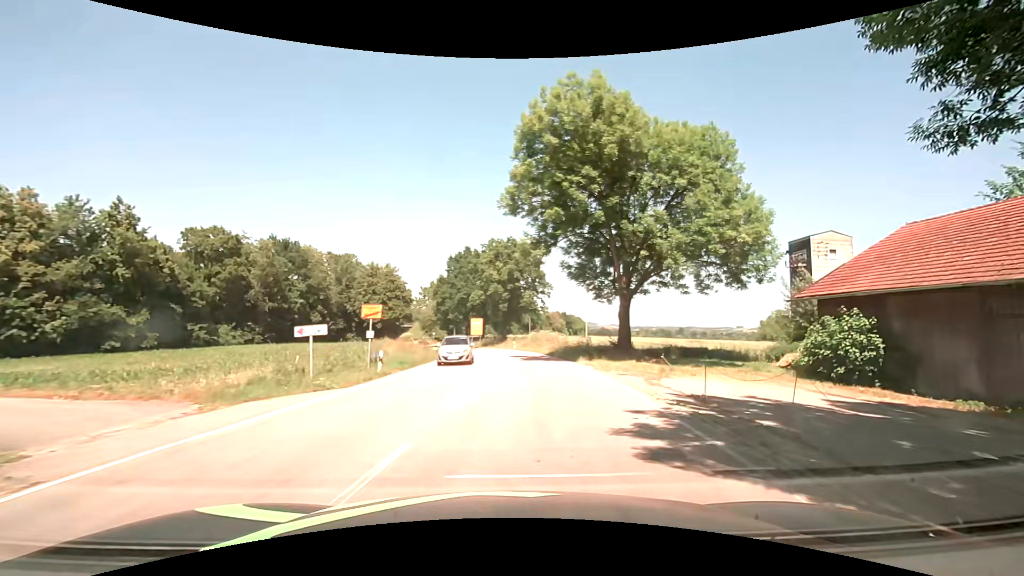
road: tertiary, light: Day
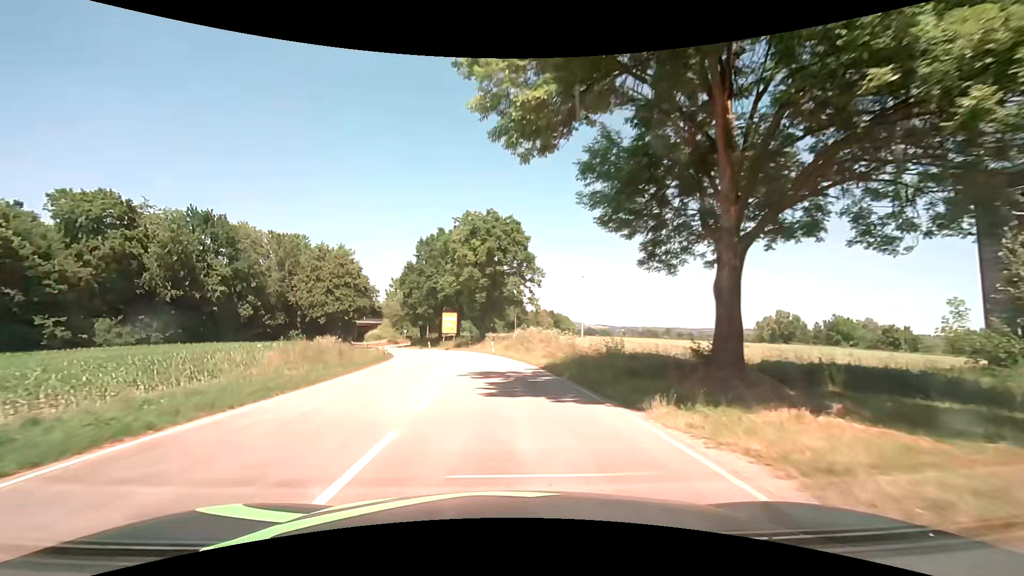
(+1.5, +18.0) m; +3°
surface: asphalt
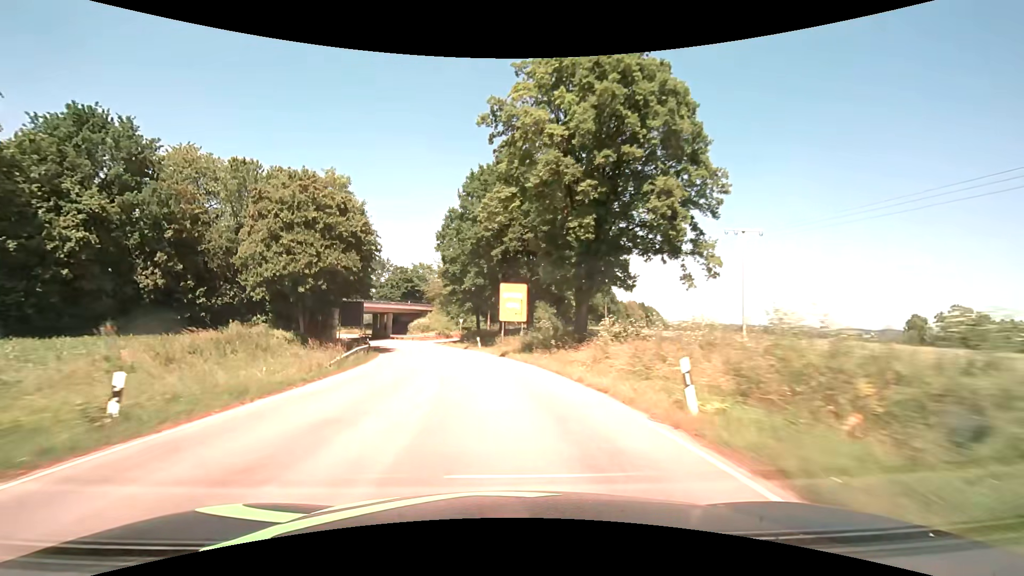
(-2.6, +36.6) m; -9°
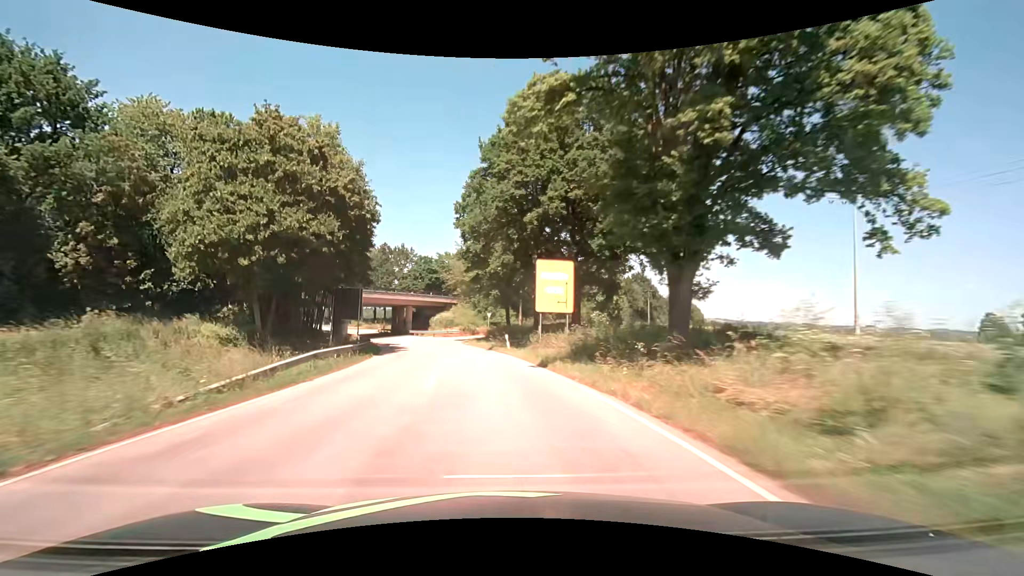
(-0.3, +10.8) m; -3°
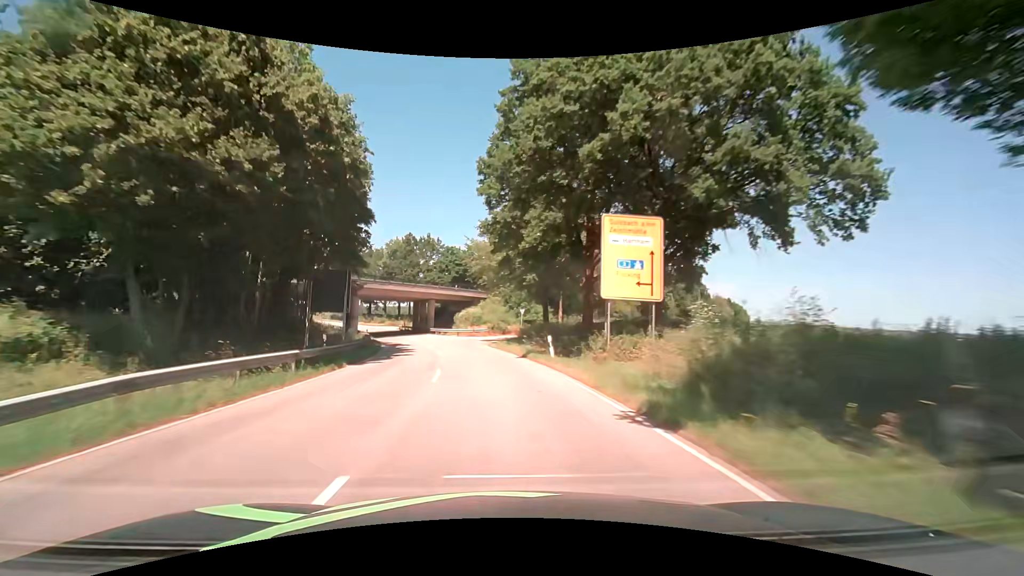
(-0.4, +11.2) m; -4°
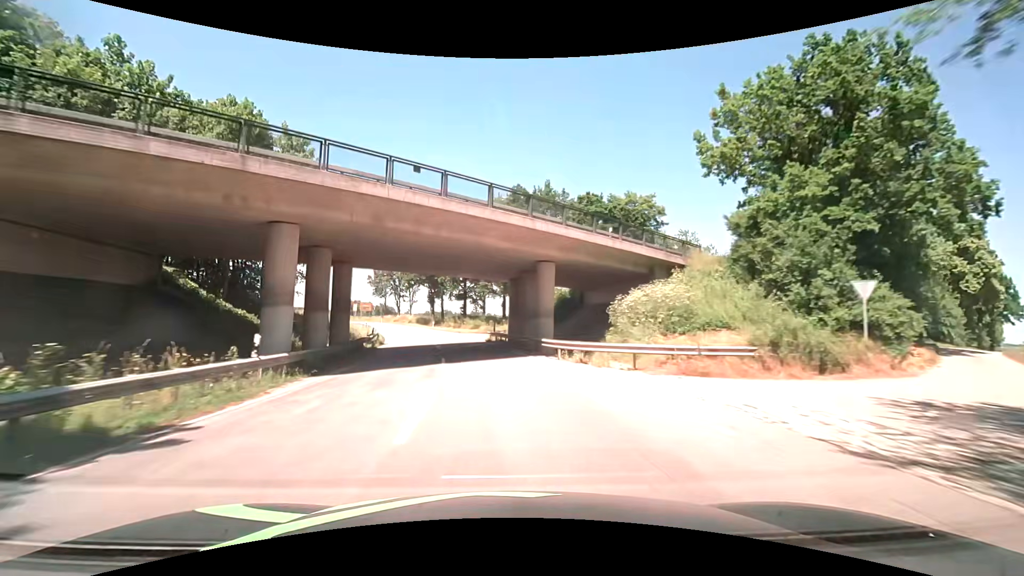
(-5.8, +45.0) m; -14°
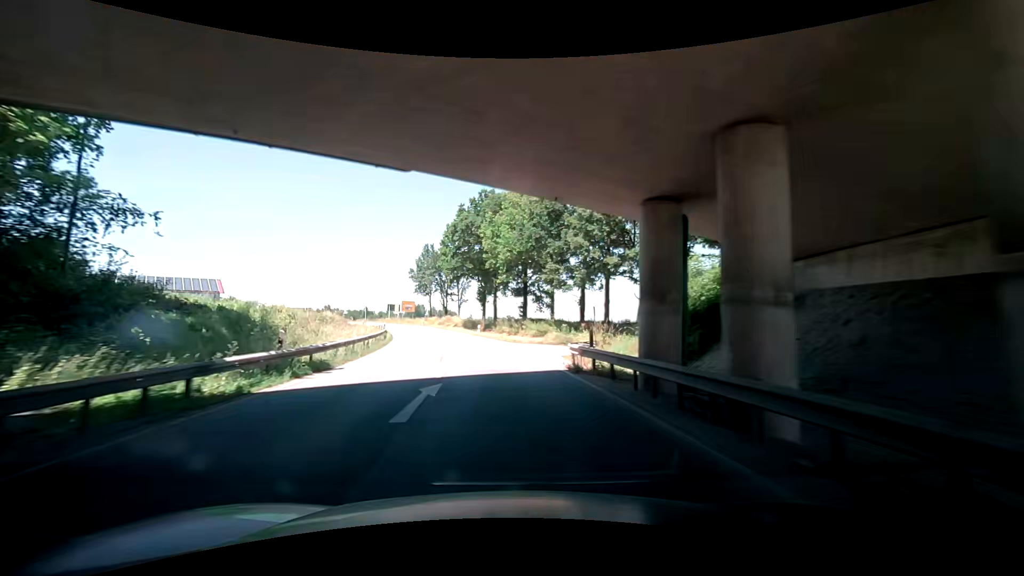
(-1.5, +23.2) m; -6°
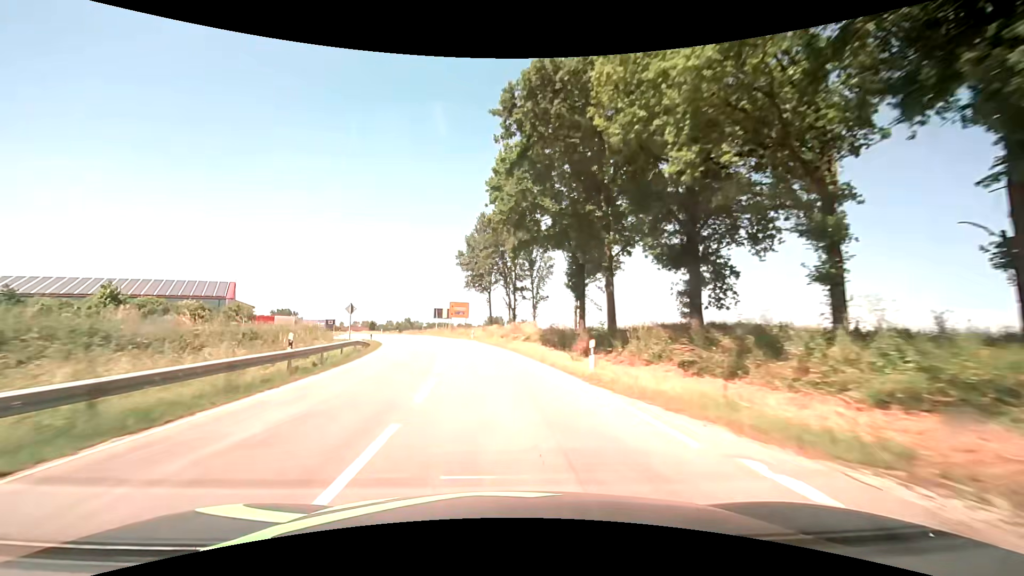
(-3.3, +35.6) m; -10°
(0, +10) (-1, +20) (-2, +30) (-4, +40) (-6, +49) (-9, +59) (-12, +69) (-15, +78) (-19, +87) (-24, +96) m
